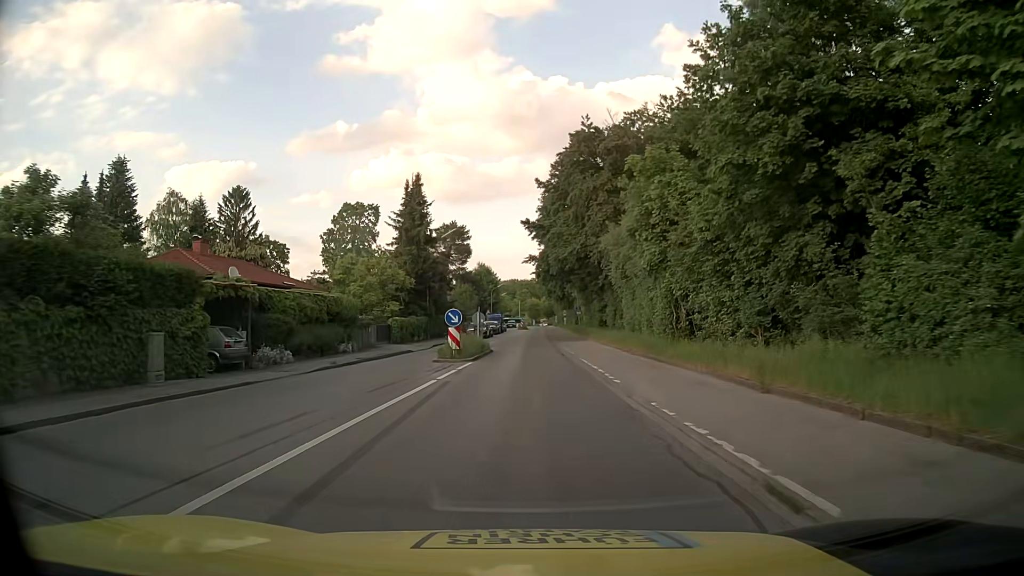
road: tertiary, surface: asphalt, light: Day
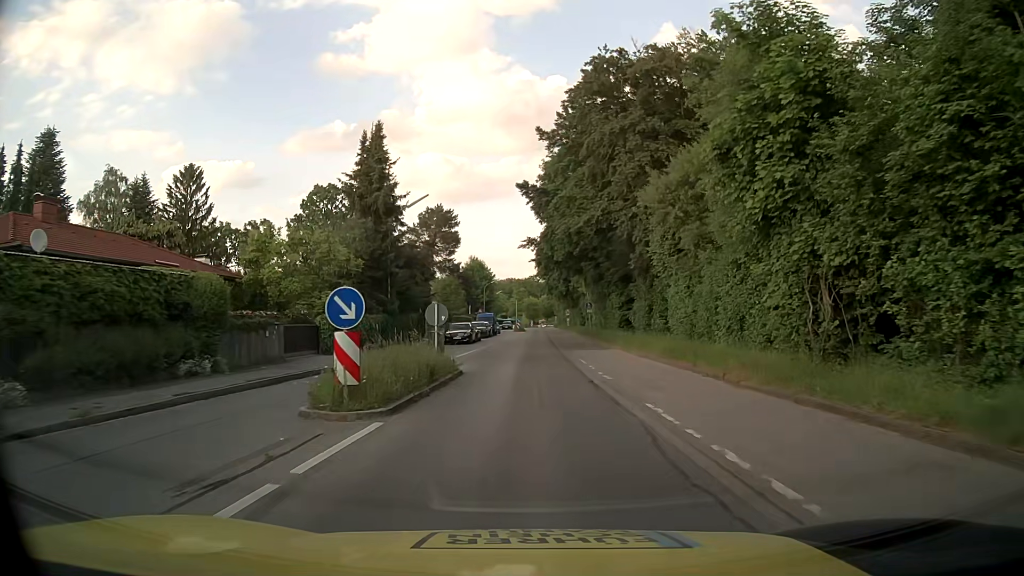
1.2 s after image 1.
(0.0, +14.1) m; 0°
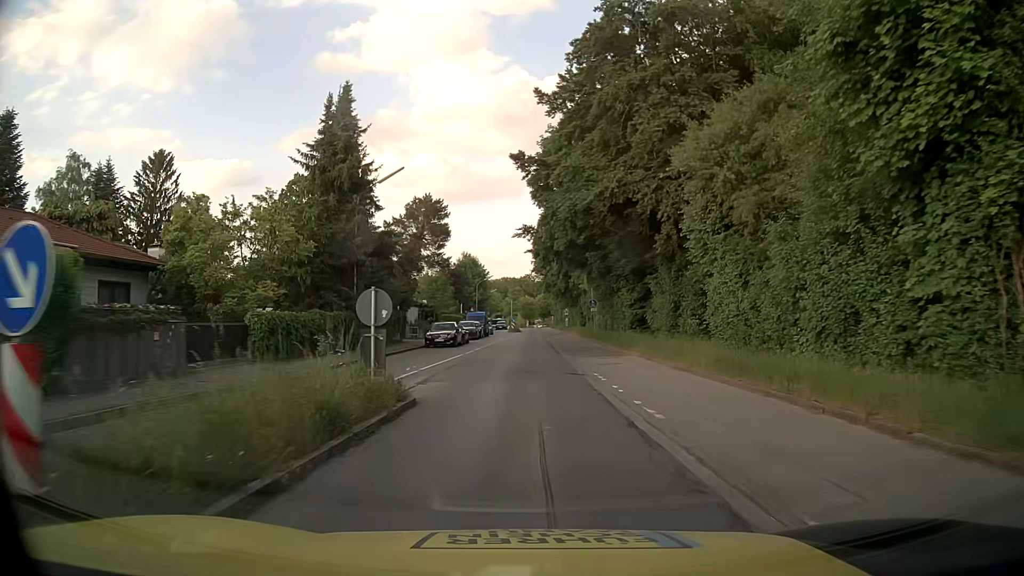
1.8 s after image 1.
(0.0, +6.8) m; 0°
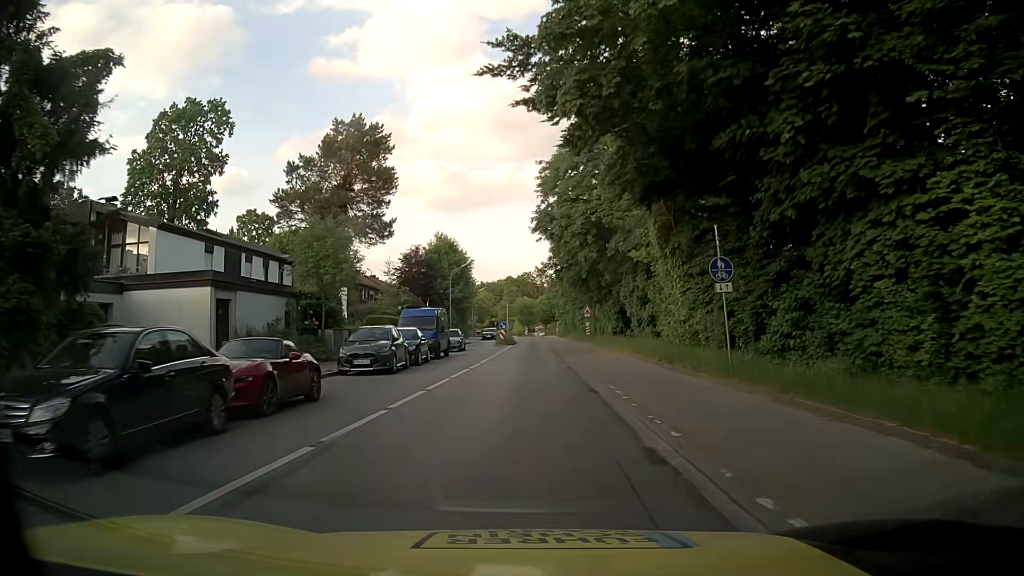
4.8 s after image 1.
(+0.1, +32.4) m; 0°
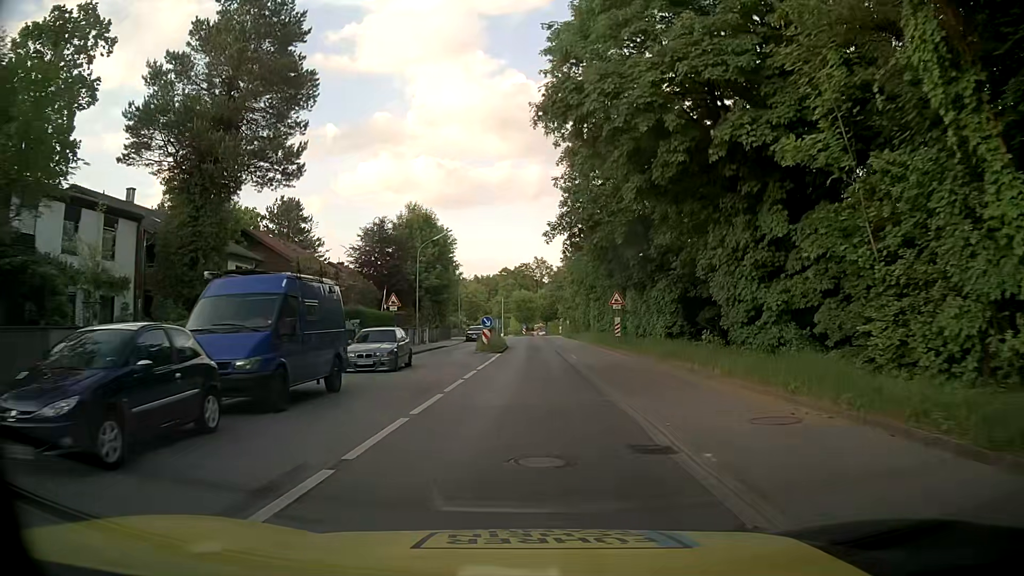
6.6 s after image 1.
(0.0, +19.4) m; 0°
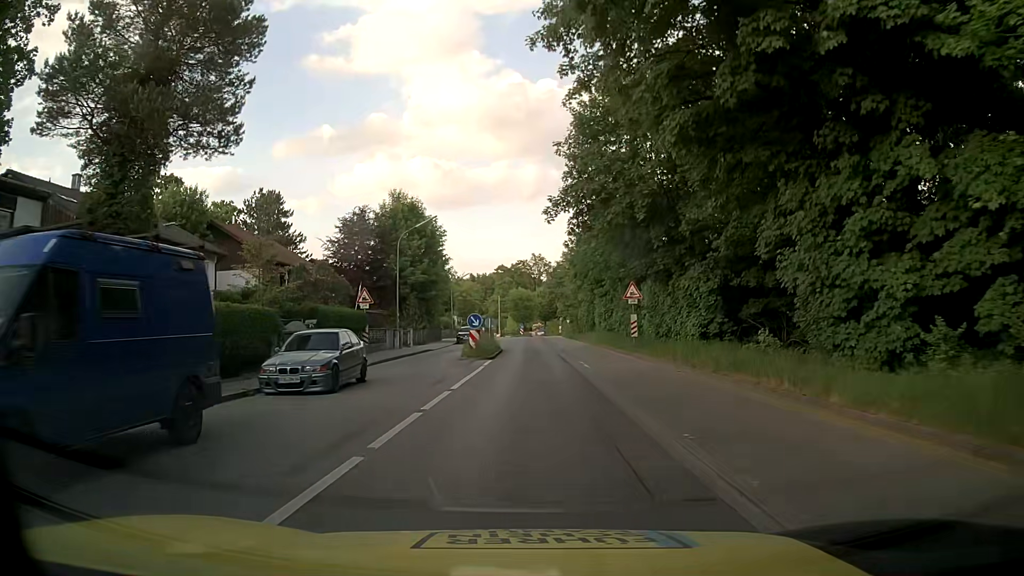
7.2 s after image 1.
(+0.1, +6.4) m; +1°
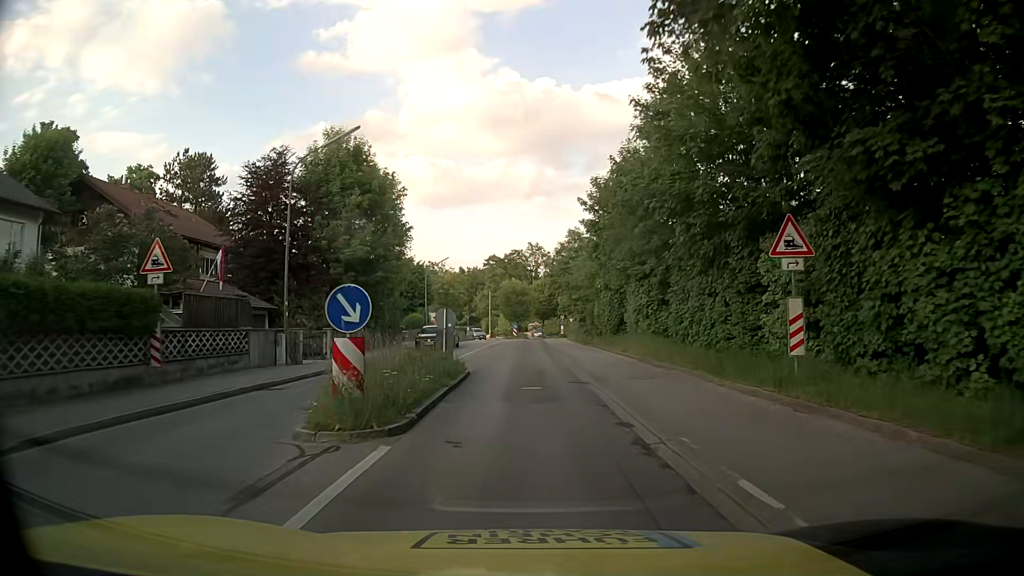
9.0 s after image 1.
(0.0, +19.0) m; 0°
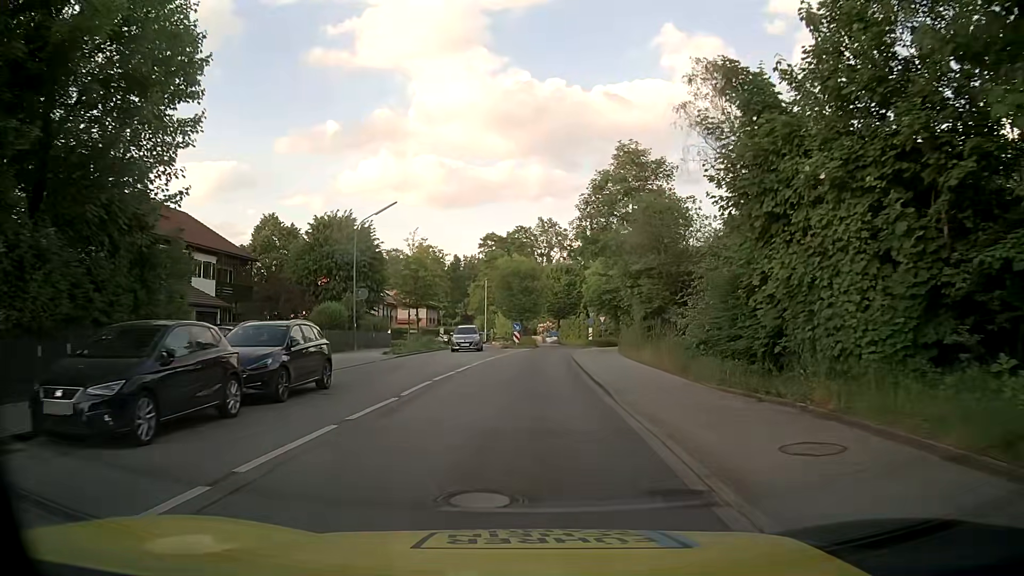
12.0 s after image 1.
(0.0, +31.1) m; -1°
